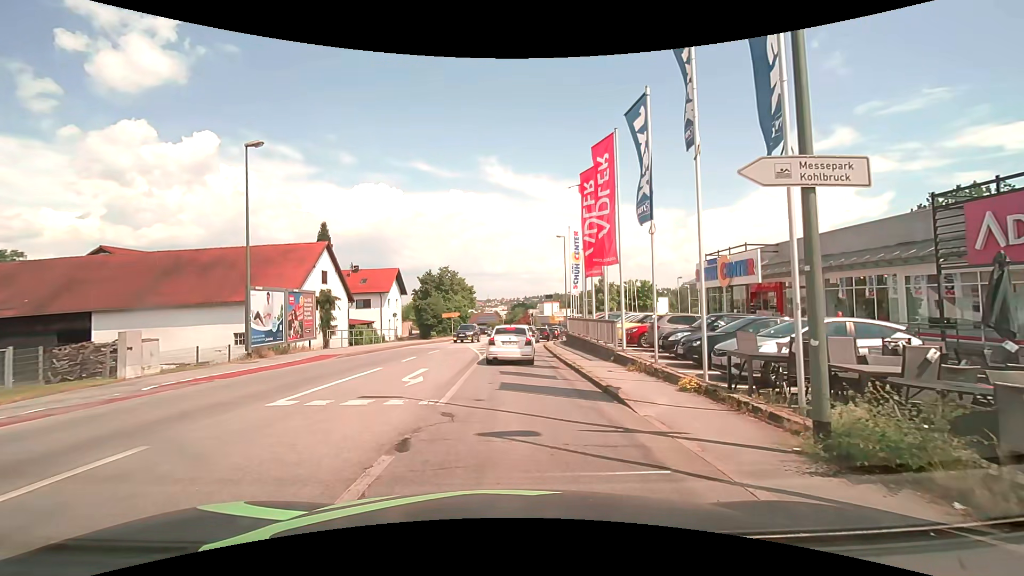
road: tertiary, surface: asphalt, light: Day
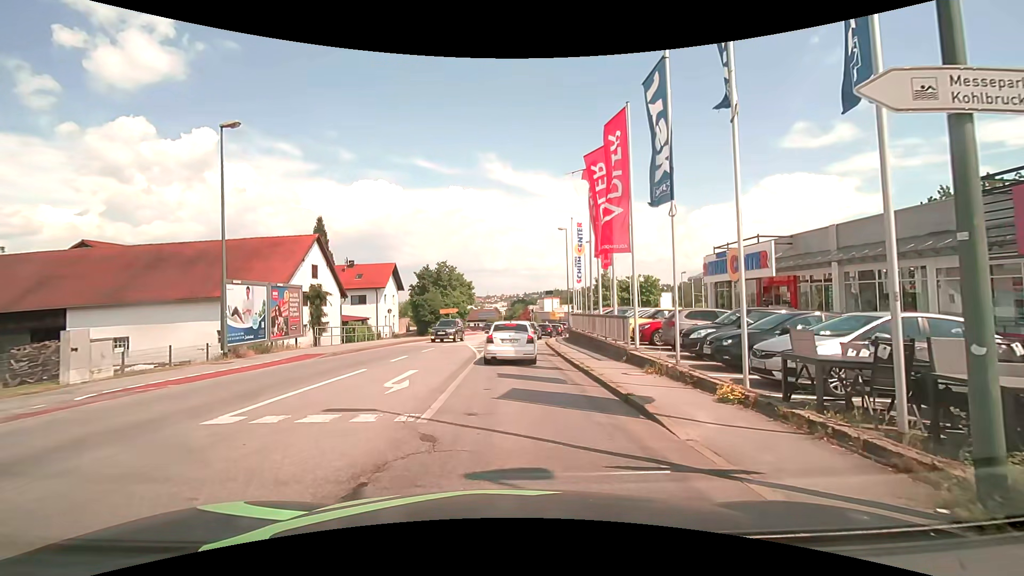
(0.0, +1.8) m; 0°
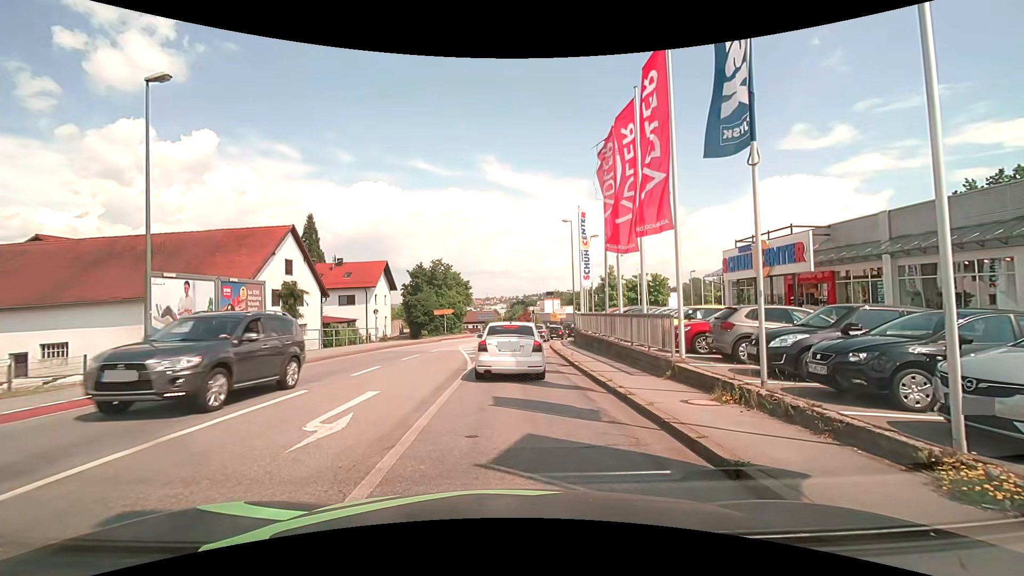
(0.0, +4.1) m; +1°
